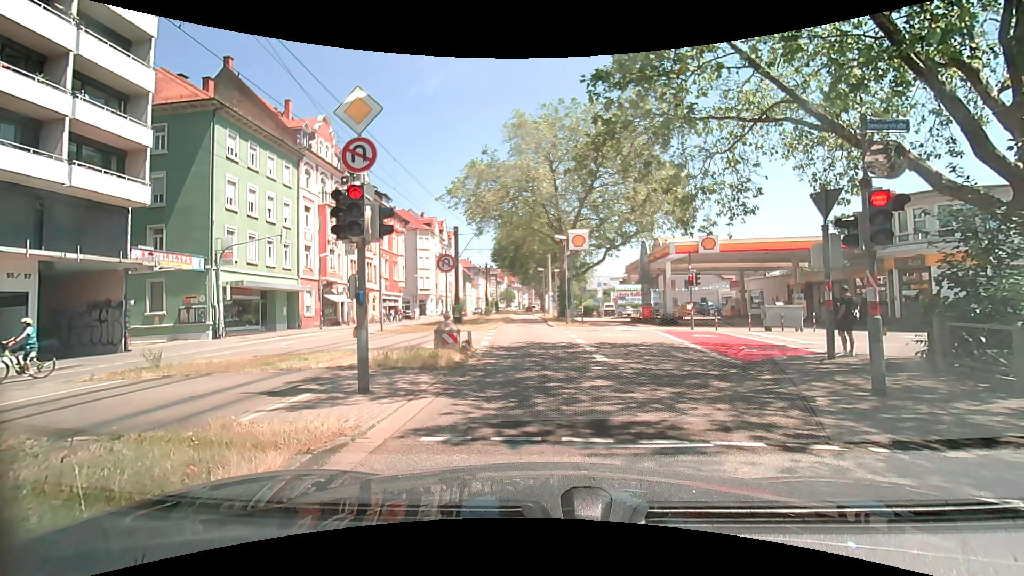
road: secondary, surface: asphalt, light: Day
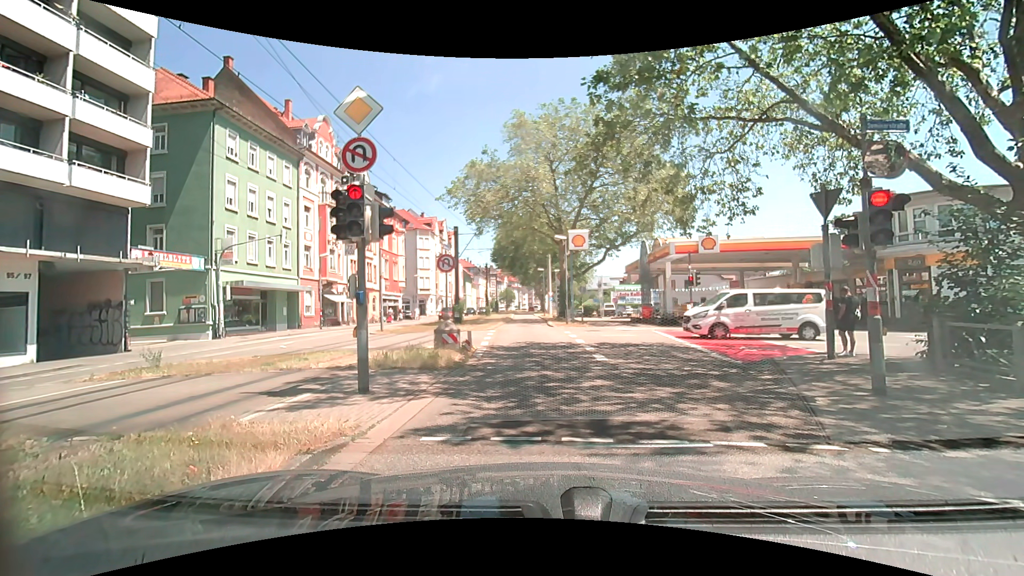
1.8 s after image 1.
(0.0, 0.0) m; 0°
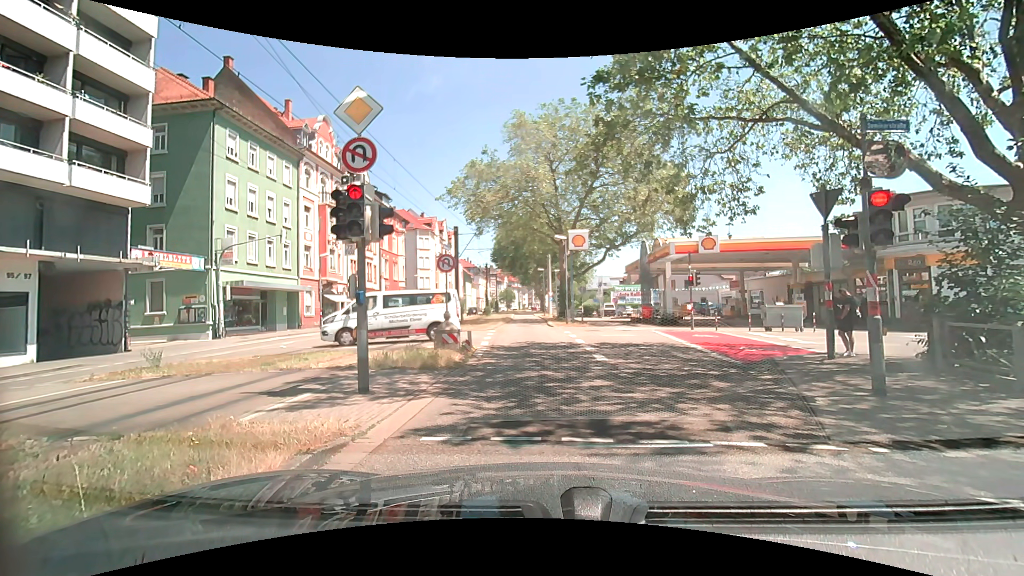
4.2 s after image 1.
(0.0, 0.0) m; 0°
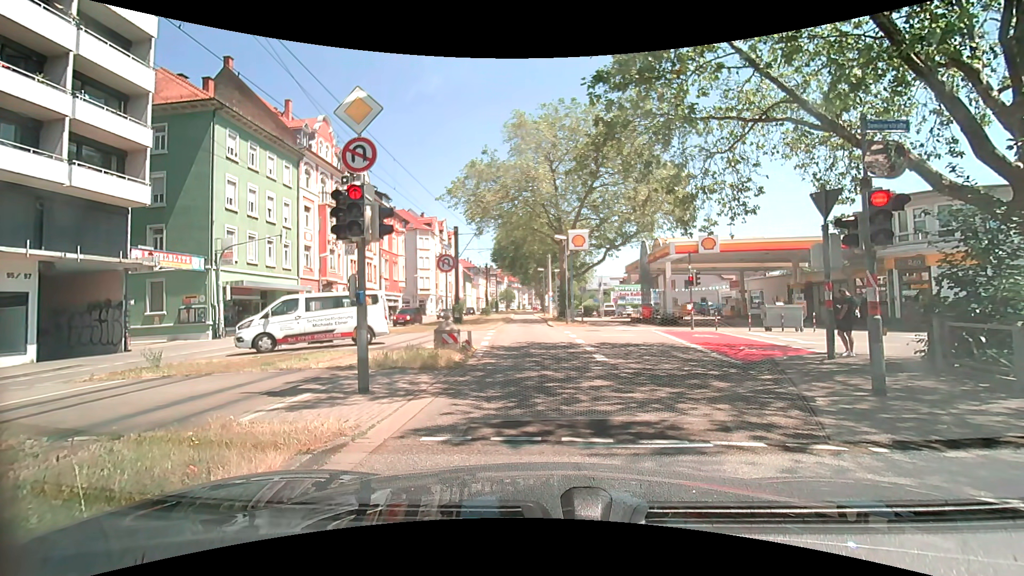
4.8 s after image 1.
(0.0, 0.0) m; 0°
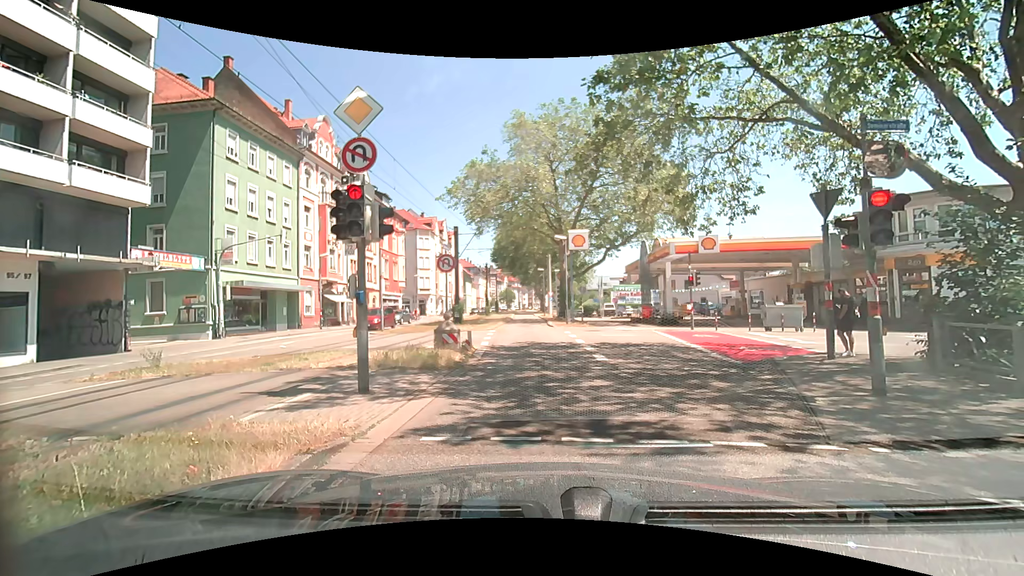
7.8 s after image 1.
(0.0, 0.0) m; 0°
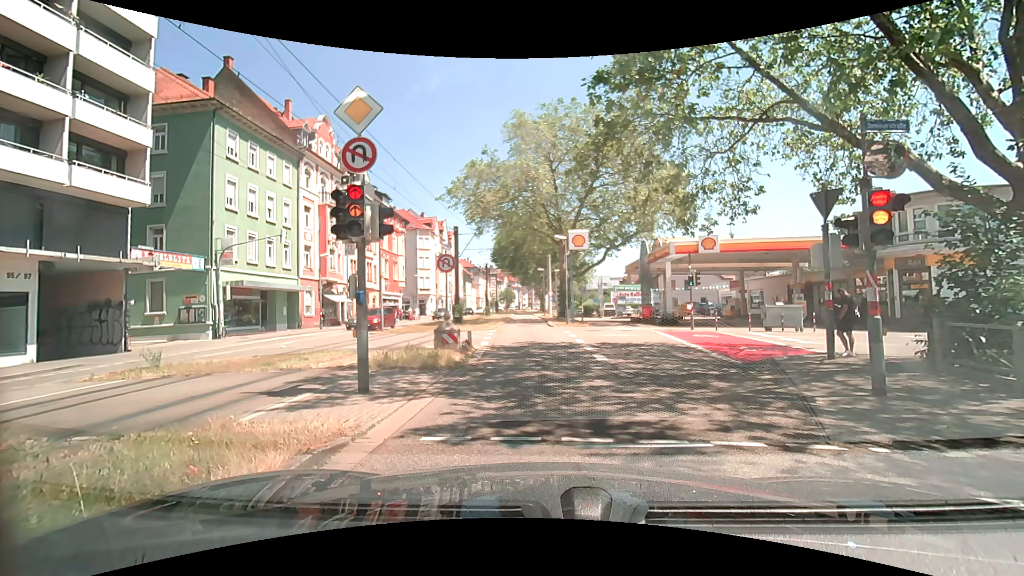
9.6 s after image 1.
(0.0, 0.0) m; 0°
